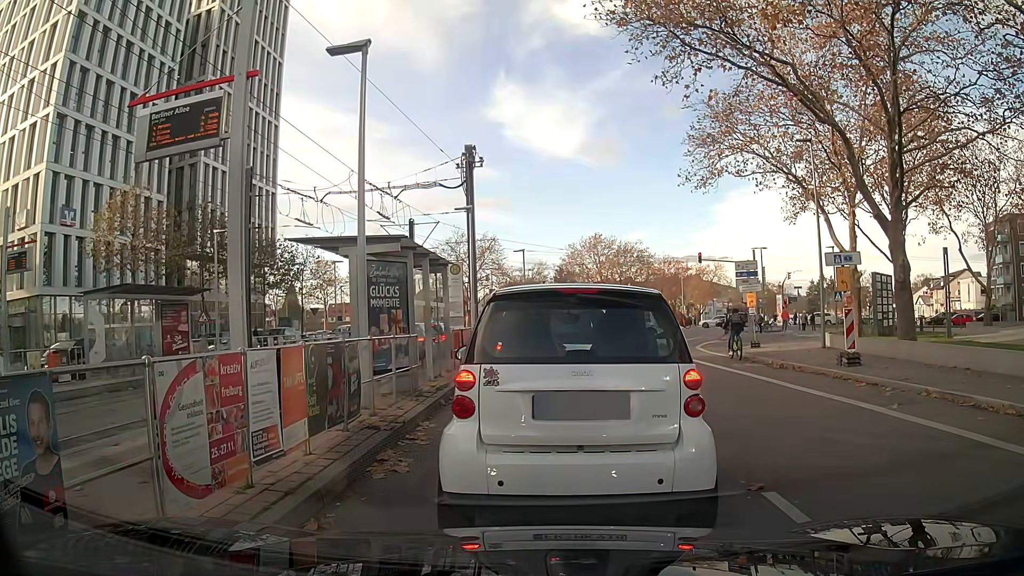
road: secondary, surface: asphalt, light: Day
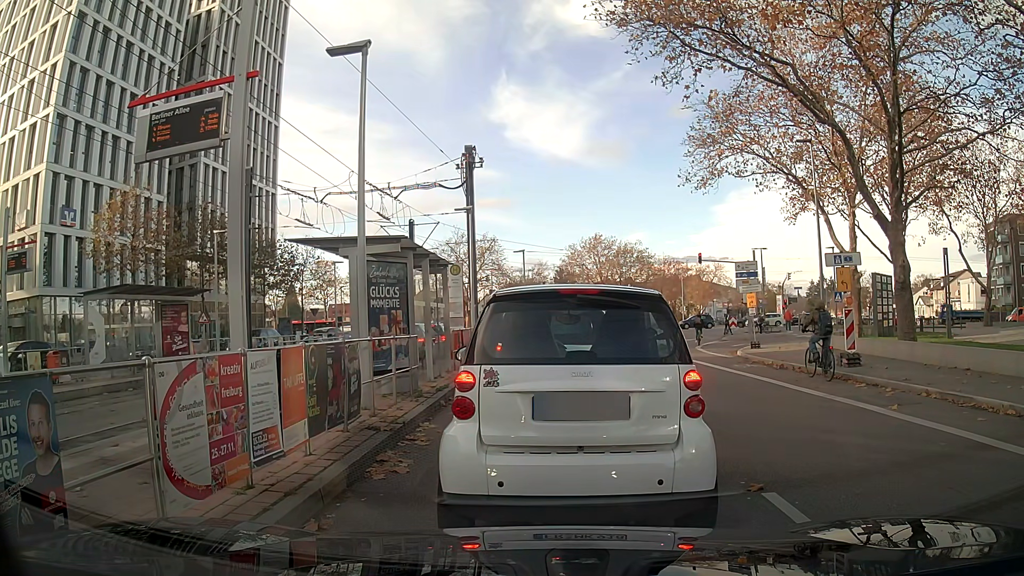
(0.0, +0.1) m; 0°
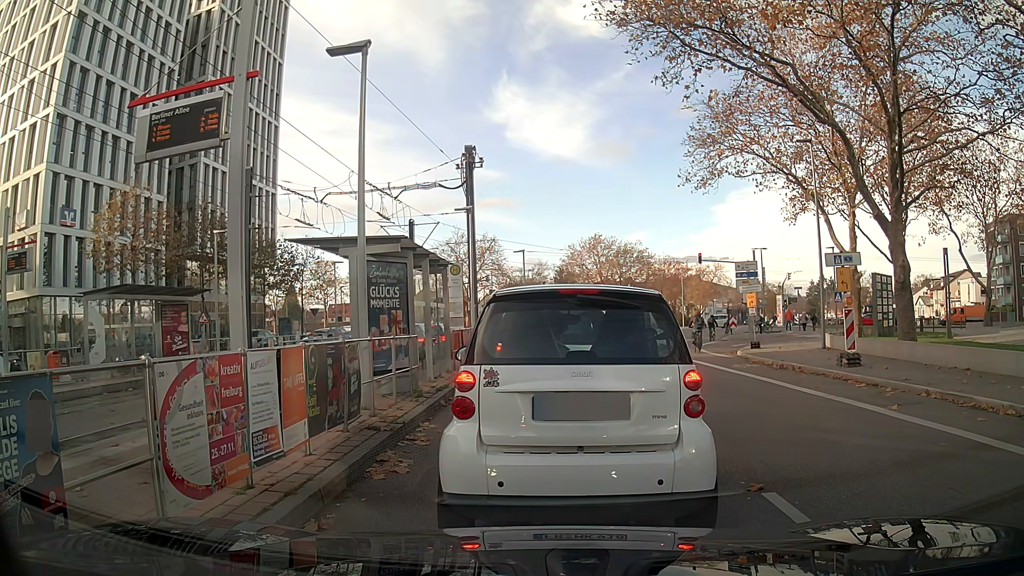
(0.0, 0.0) m; 0°
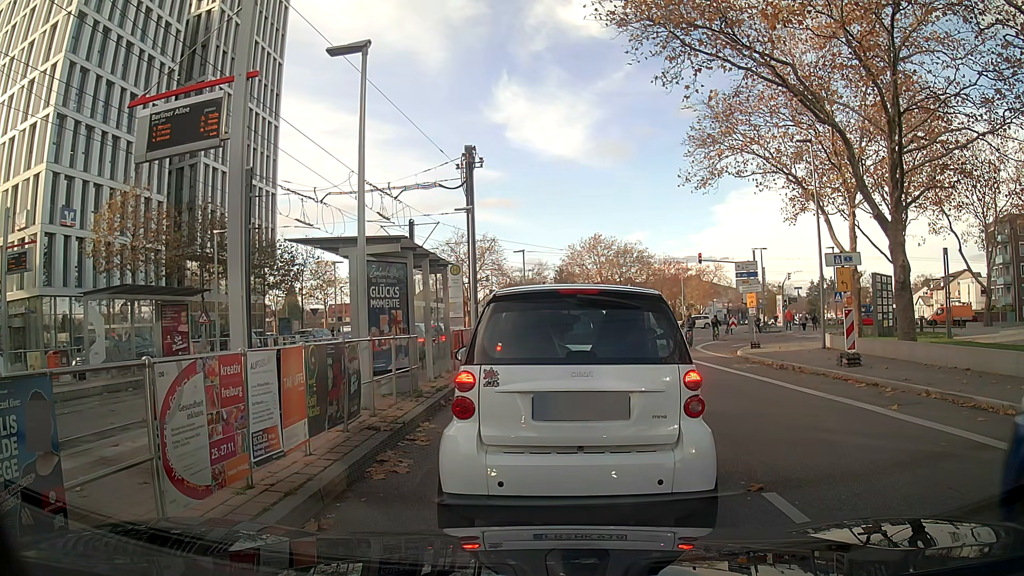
(0.0, 0.0) m; 0°
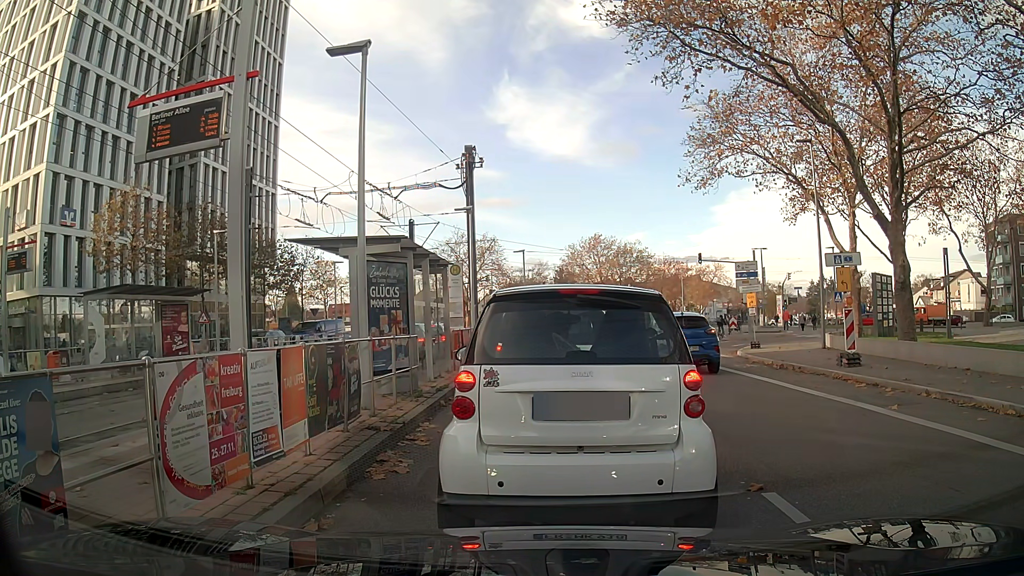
(0.0, 0.0) m; 0°
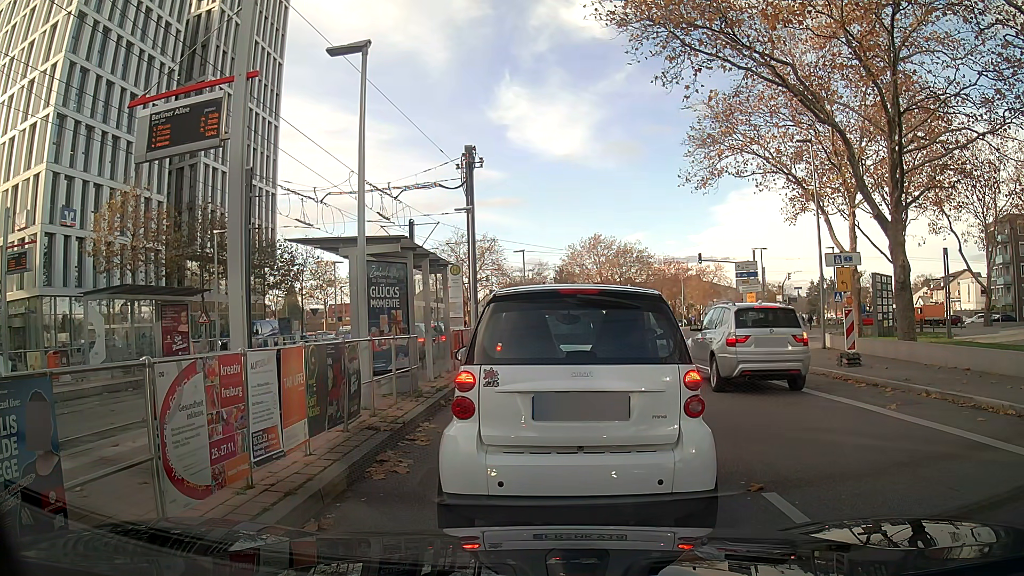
(0.0, 0.0) m; 0°
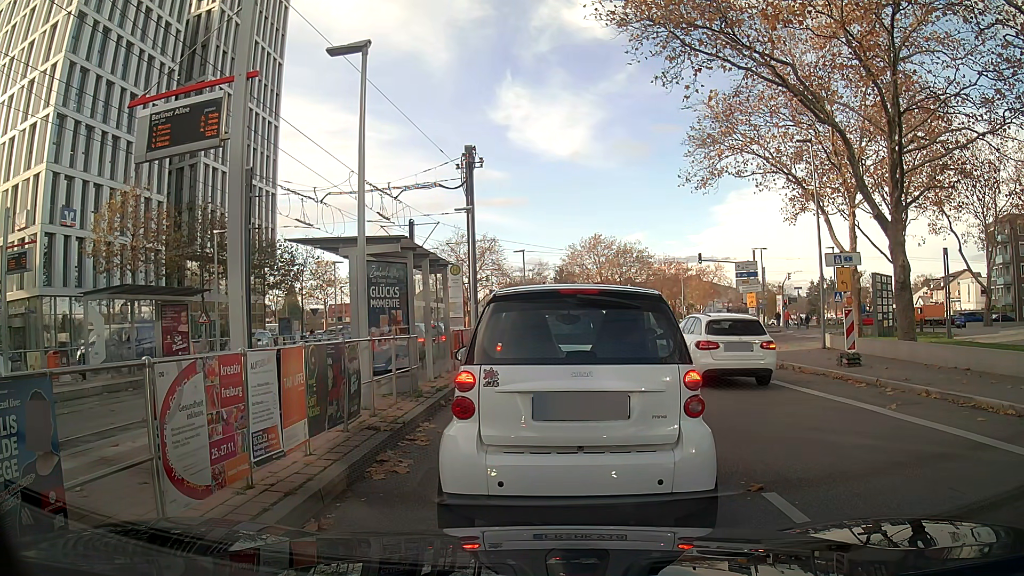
(0.0, 0.0) m; 0°
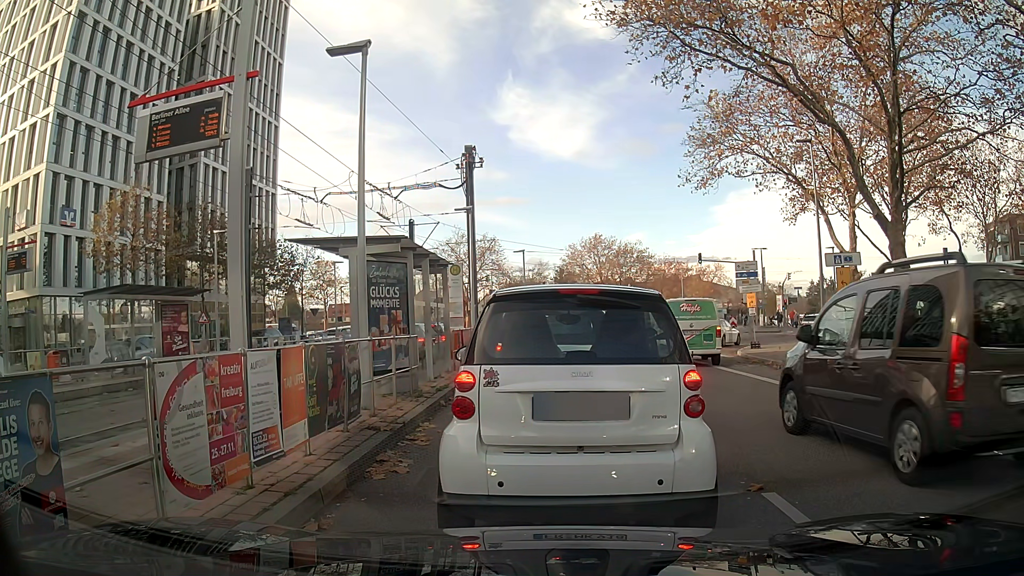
(0.0, 0.0) m; 0°
(0, +10) (+1, +20) (+1, +30) (+4, +40) (+8, +49) (+12, +58) (+13, +68) (+10, +77) (+4, +85) (-4, +91) m
